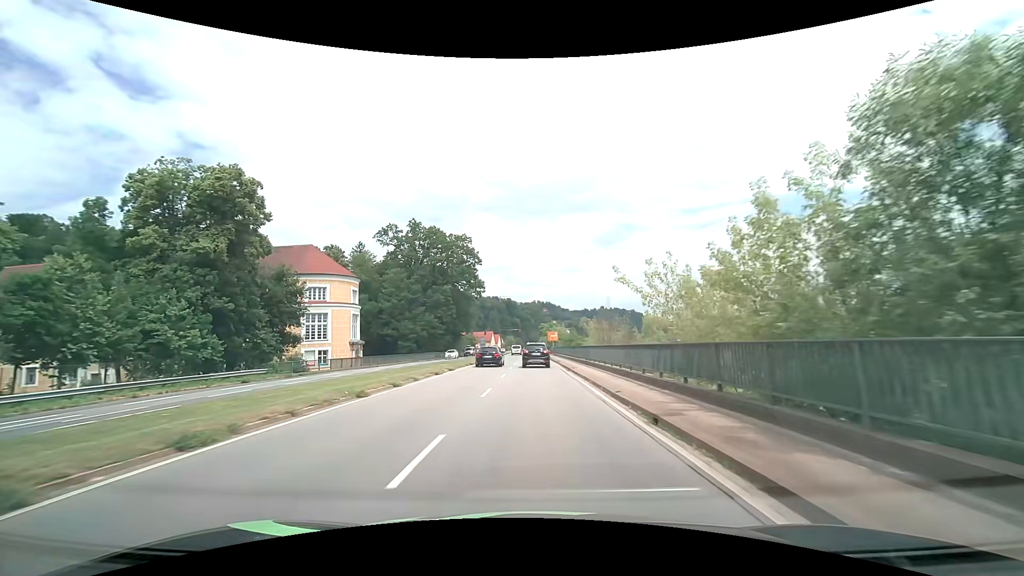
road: primary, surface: asphalt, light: Day
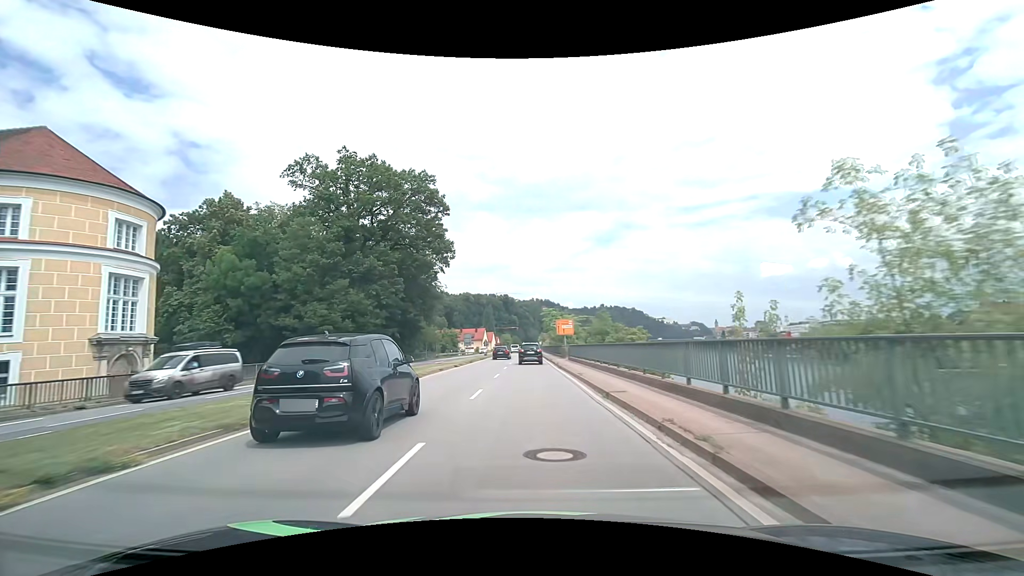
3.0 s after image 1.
(+0.1, +36.9) m; 0°
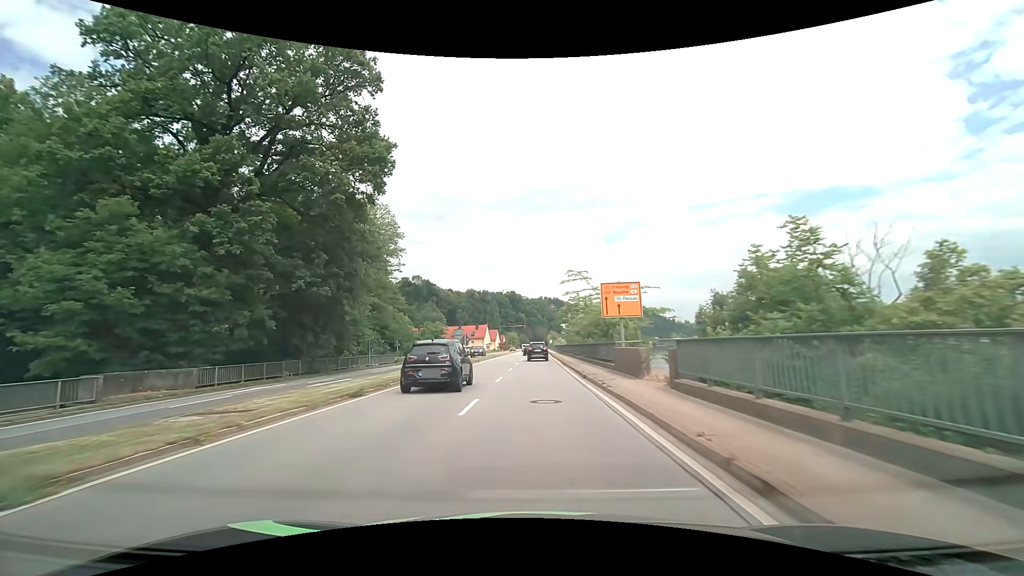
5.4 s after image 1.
(-0.2, +30.3) m; -1°
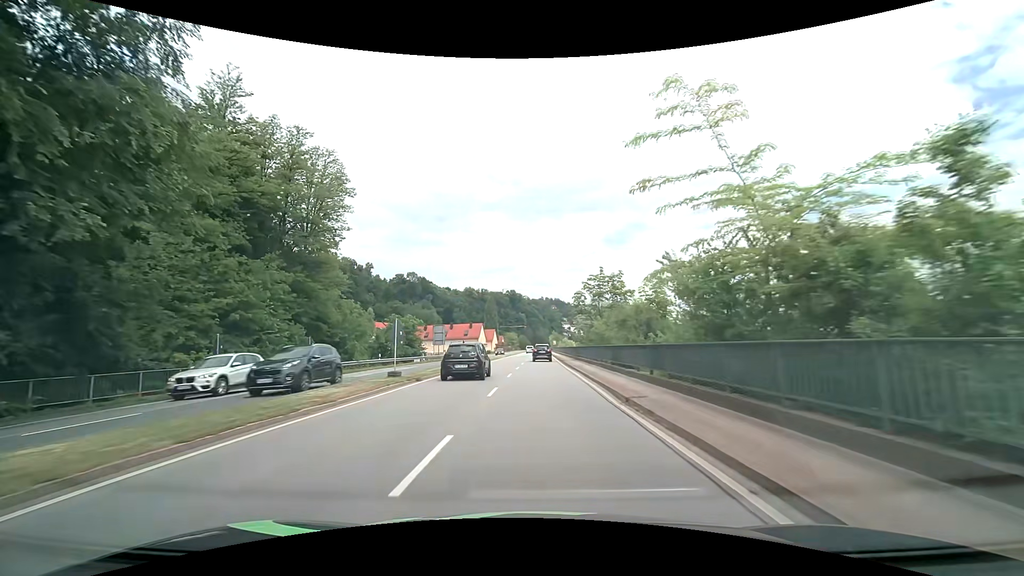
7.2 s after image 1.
(-0.1, +23.2) m; 0°
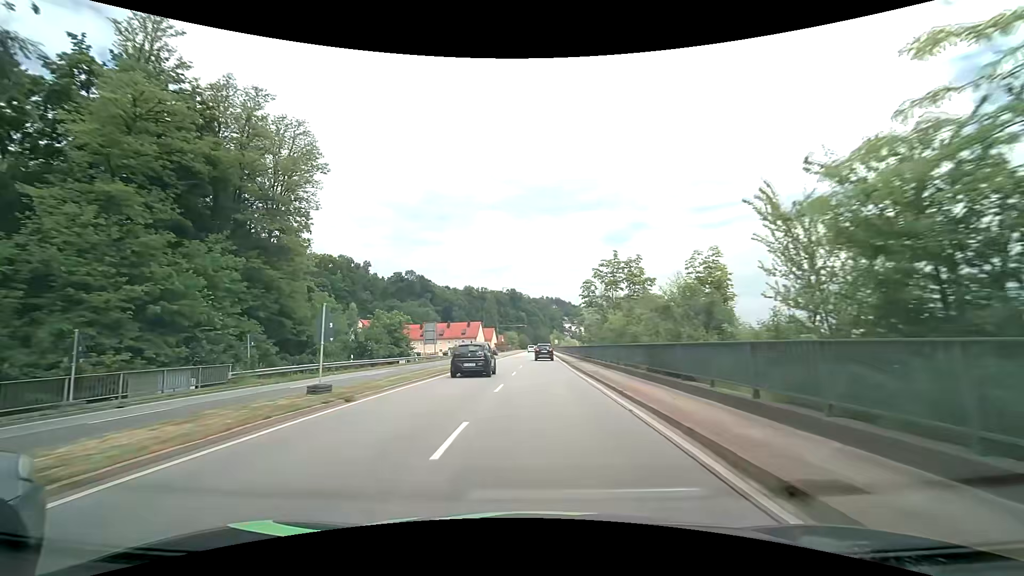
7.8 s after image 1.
(0.0, +7.8) m; 0°
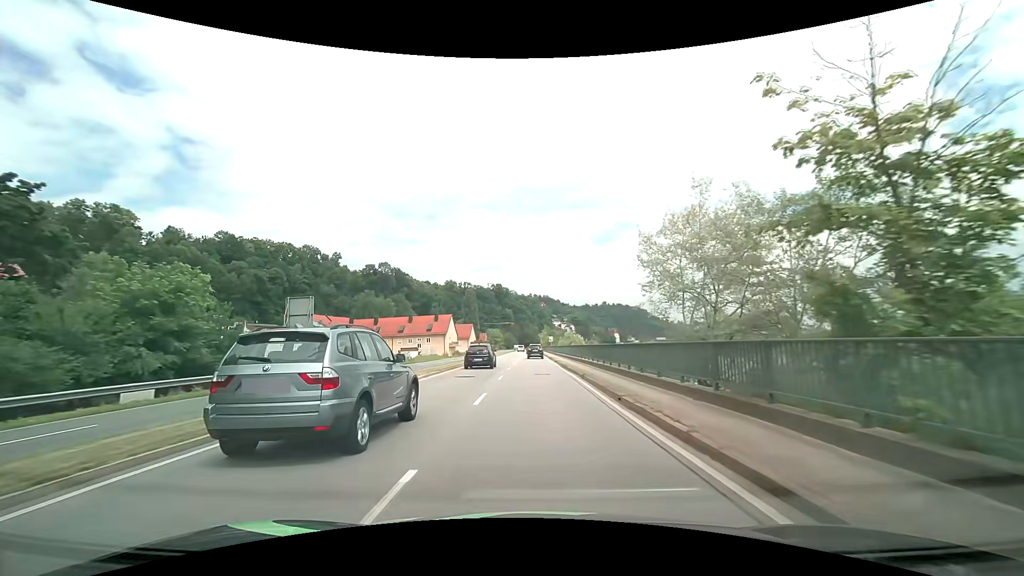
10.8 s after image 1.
(+0.7, +39.3) m; +1°
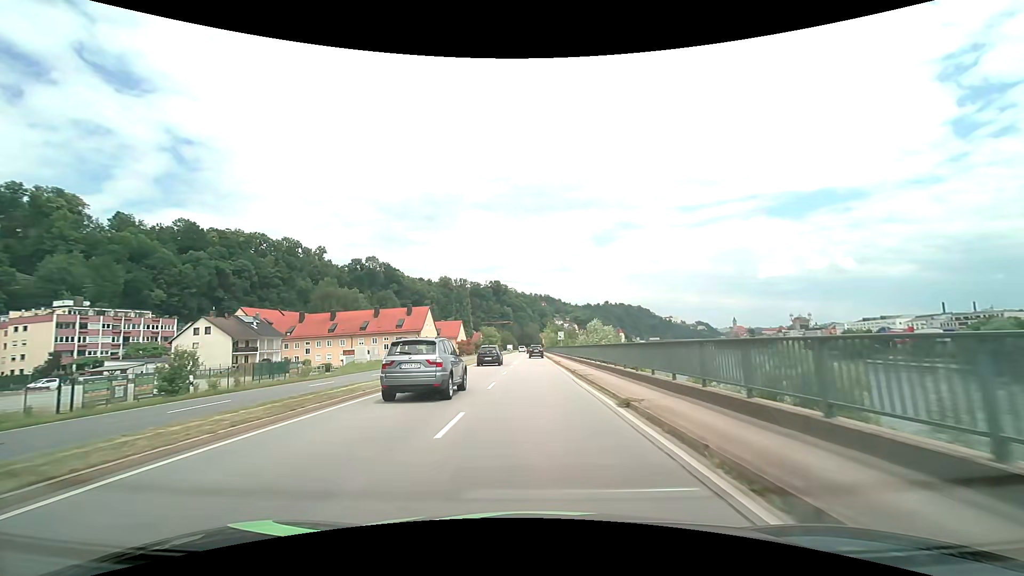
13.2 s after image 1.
(+0.1, +31.1) m; 0°
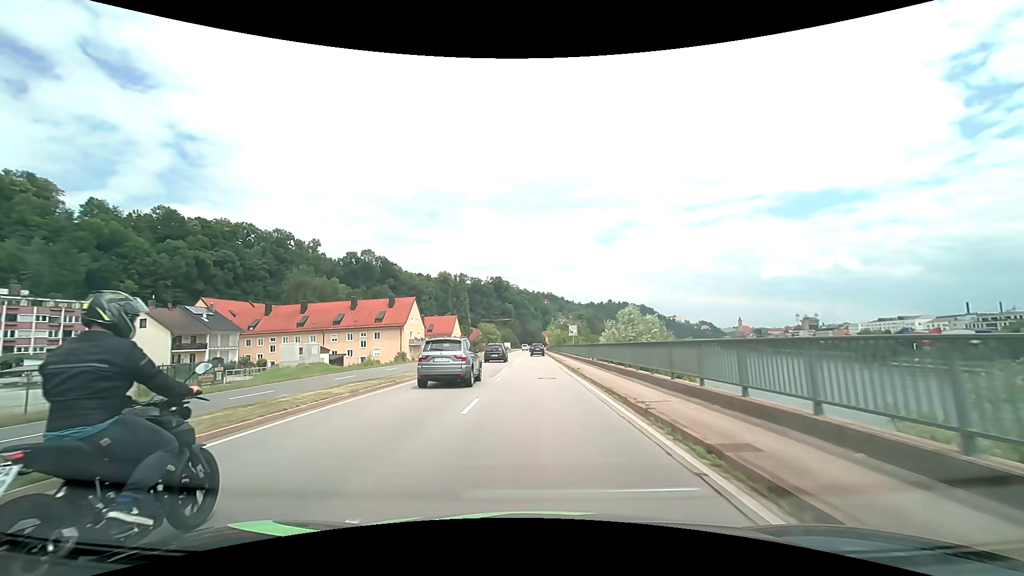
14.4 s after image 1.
(0.0, +15.5) m; 0°
(0, +10) (0, +20) (0, +30) (0, +40) (0, +50) (0, +60) (0, +70) (0, +80) (0, +90) (0, +100) m
